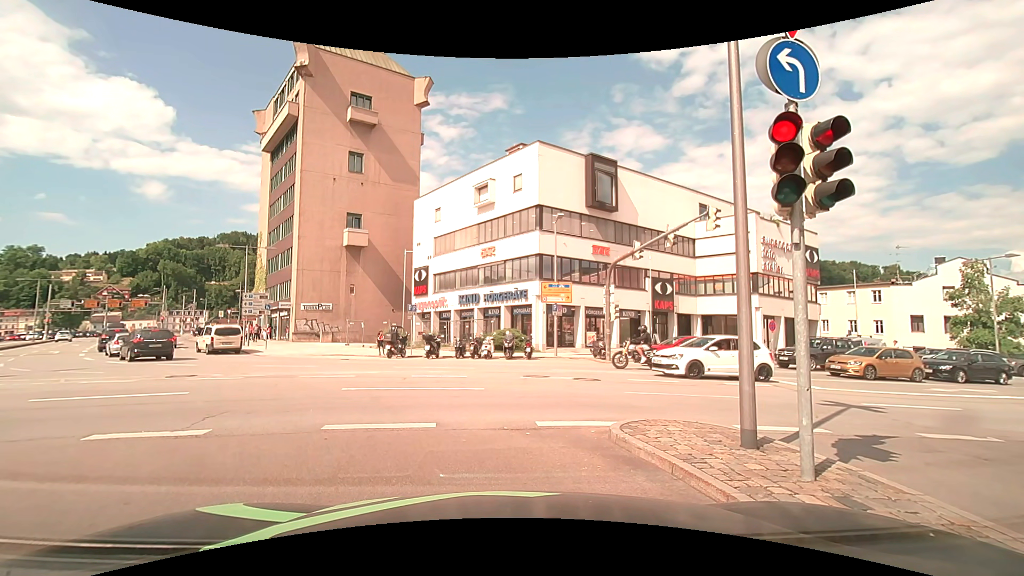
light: Day
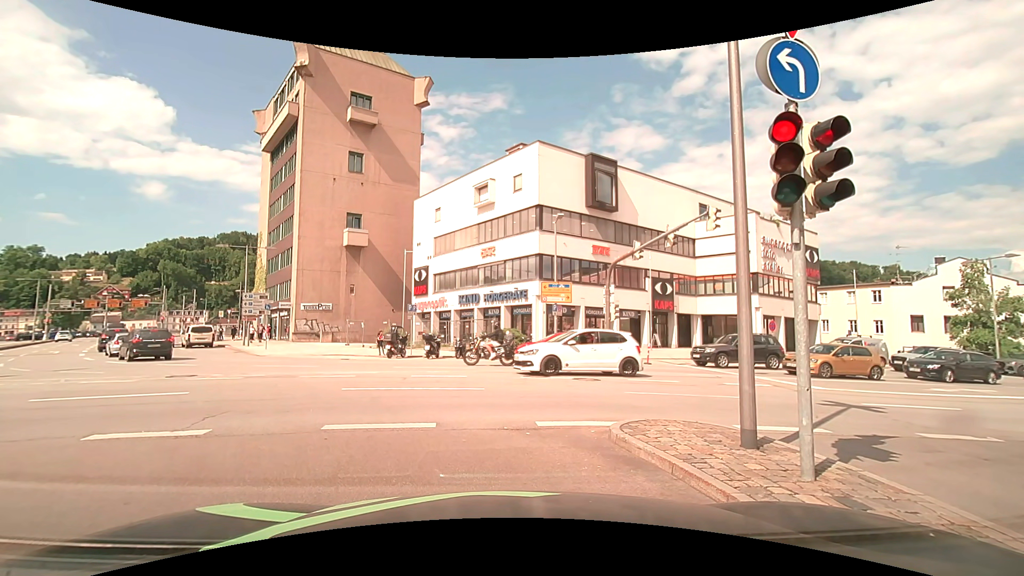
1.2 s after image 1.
(0.0, 0.0) m; 0°
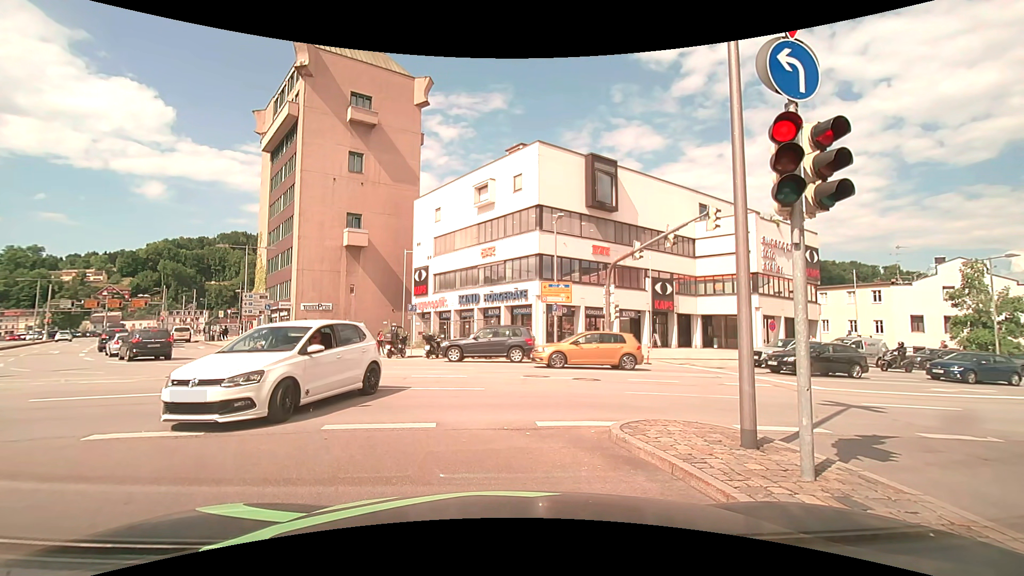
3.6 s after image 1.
(0.0, 0.0) m; 0°
